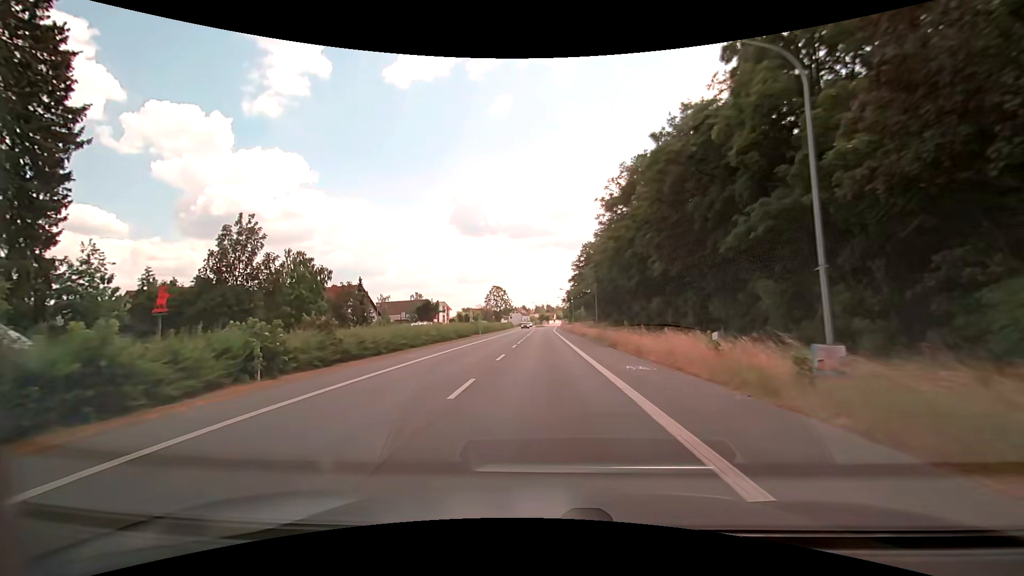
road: primary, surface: asphalt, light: Day
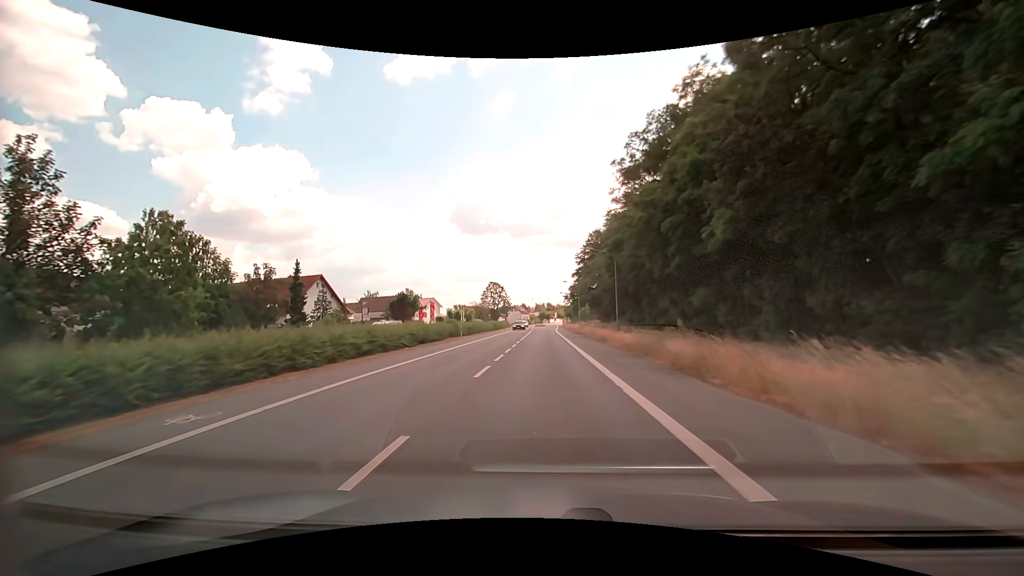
(+0.1, +15.0) m; 0°
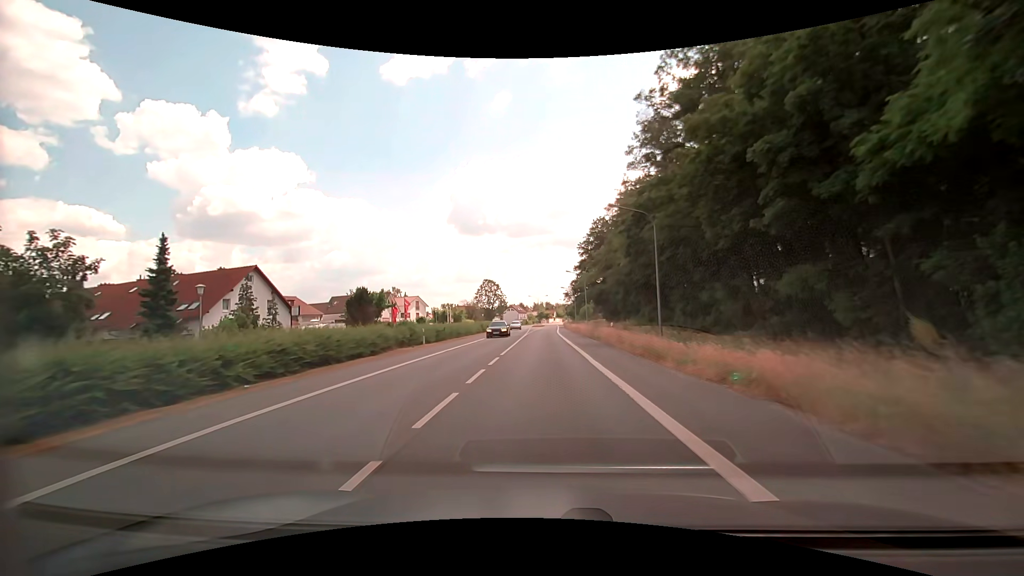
(+0.1, +15.0) m; +1°
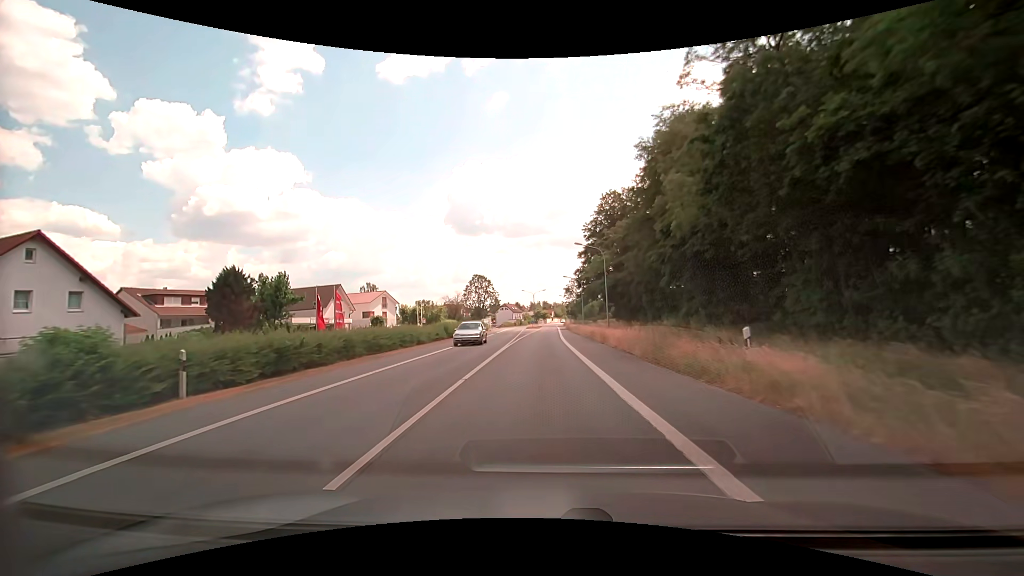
(-0.1, +22.7) m; 0°
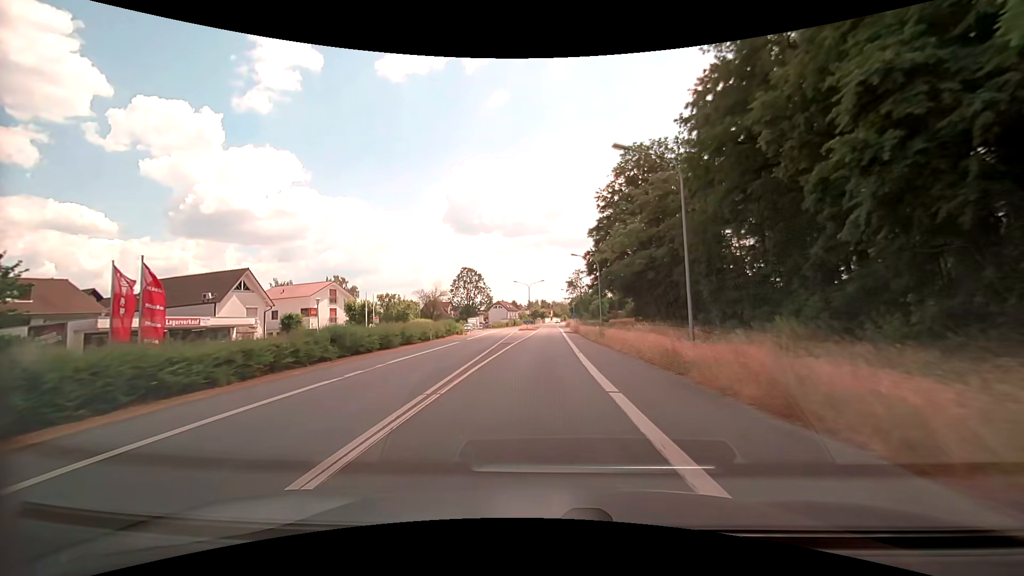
(+0.1, +22.8) m; +1°
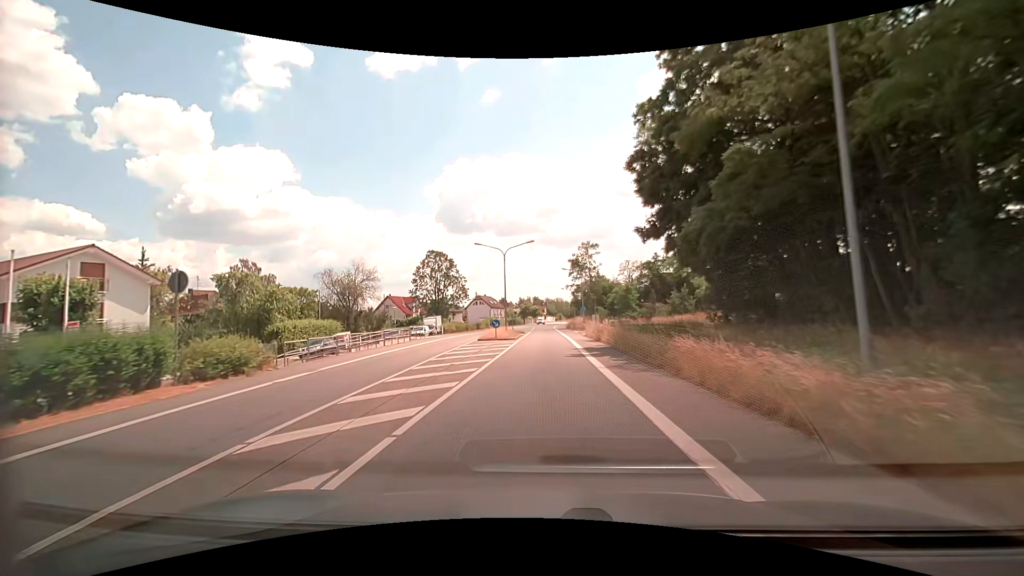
(+0.1, +38.3) m; 0°
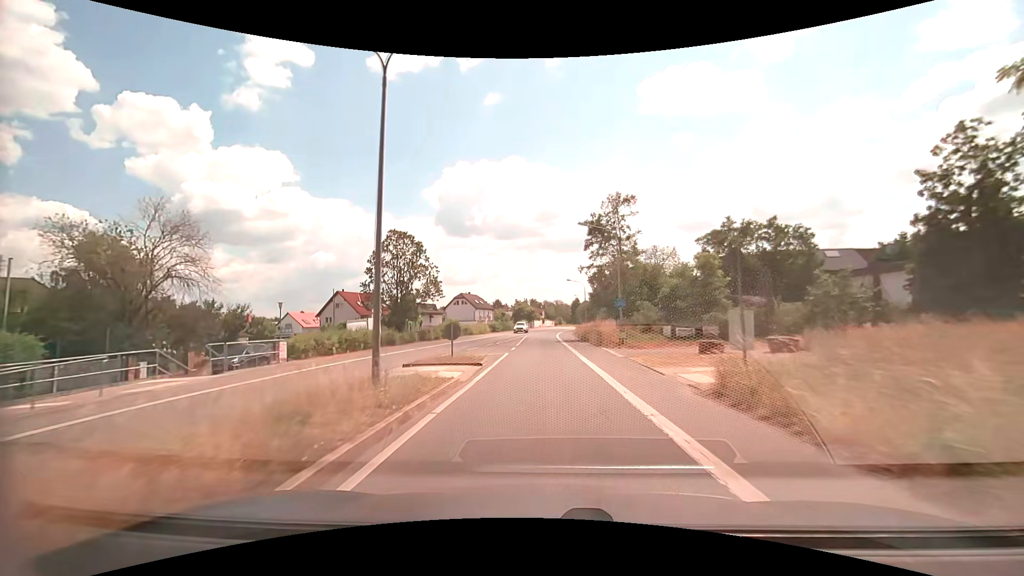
(+0.3, +30.9) m; +1°
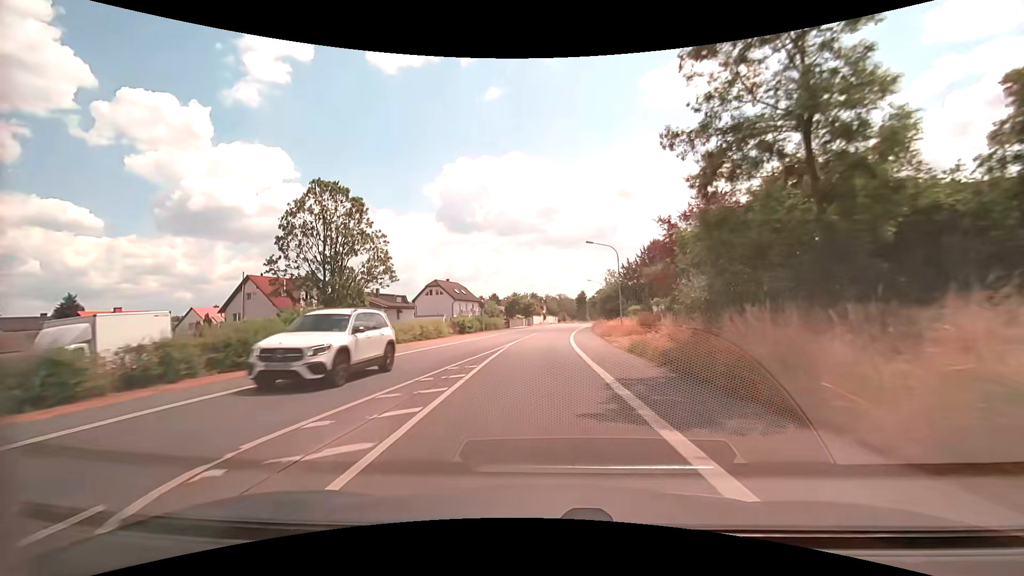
(-0.1, +31.0) m; -1°
(0, +10) (0, +20) (0, +30) (+1, +40) (+2, +50) (+2, +60) (+3, +70) (+4, +80) (+6, +90) (+7, +100) m
